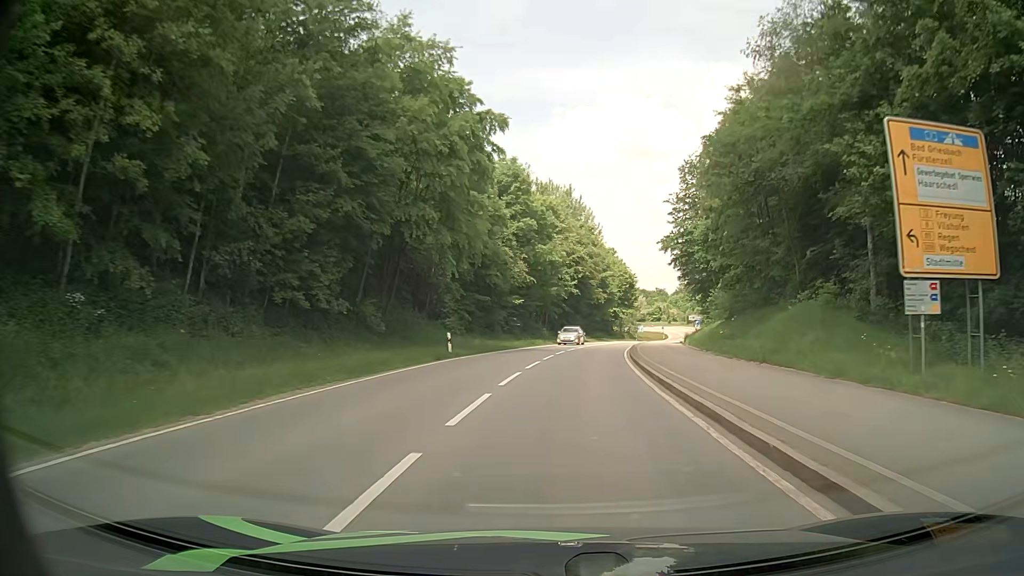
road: secondary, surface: asphalt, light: Day
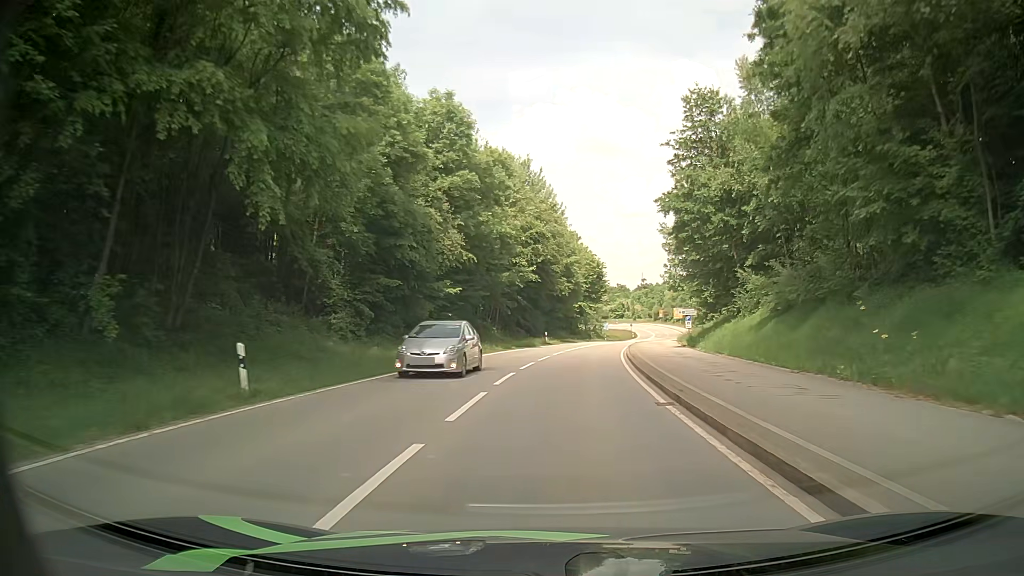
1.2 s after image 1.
(+0.5, +17.4) m; +3°
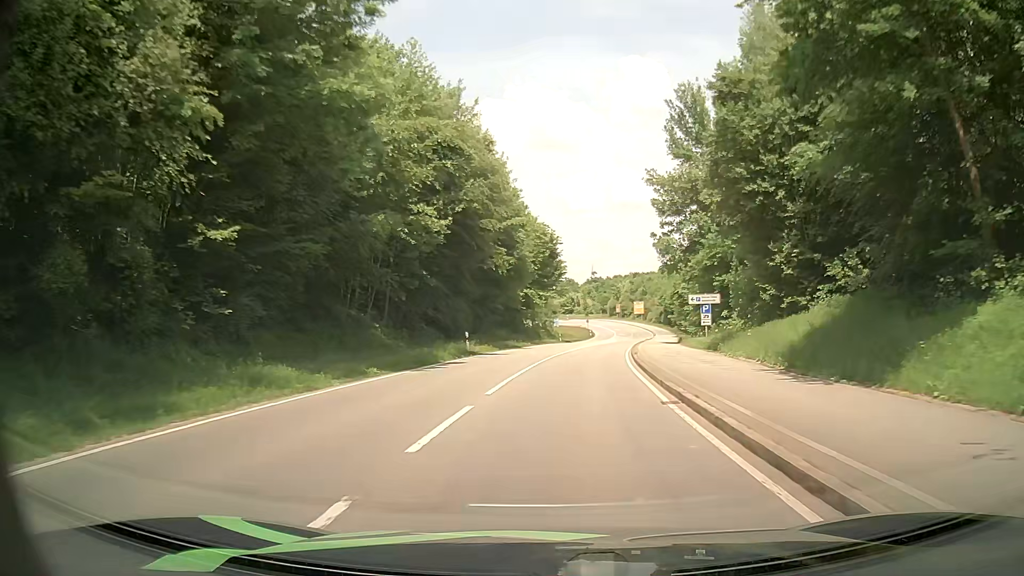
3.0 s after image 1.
(+0.9, +26.2) m; +4°
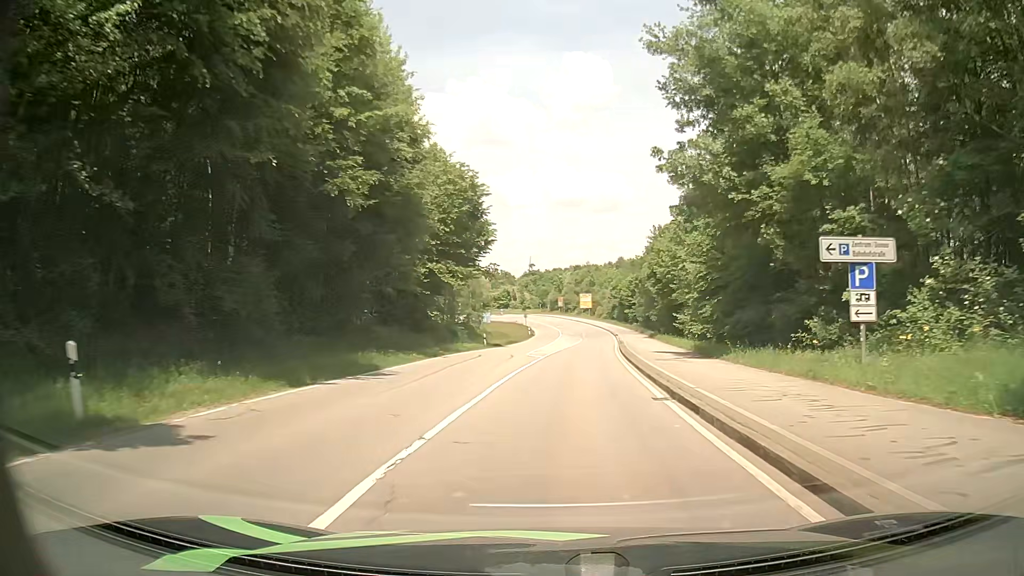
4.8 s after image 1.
(+1.4, +26.4) m; +6°
(0, +10) (+1, +20) (+1, +30) (+2, +40) (+3, +50) (+4, +60) (+5, +70) (+6, +80) (+6, +90) (+6, +100) m
